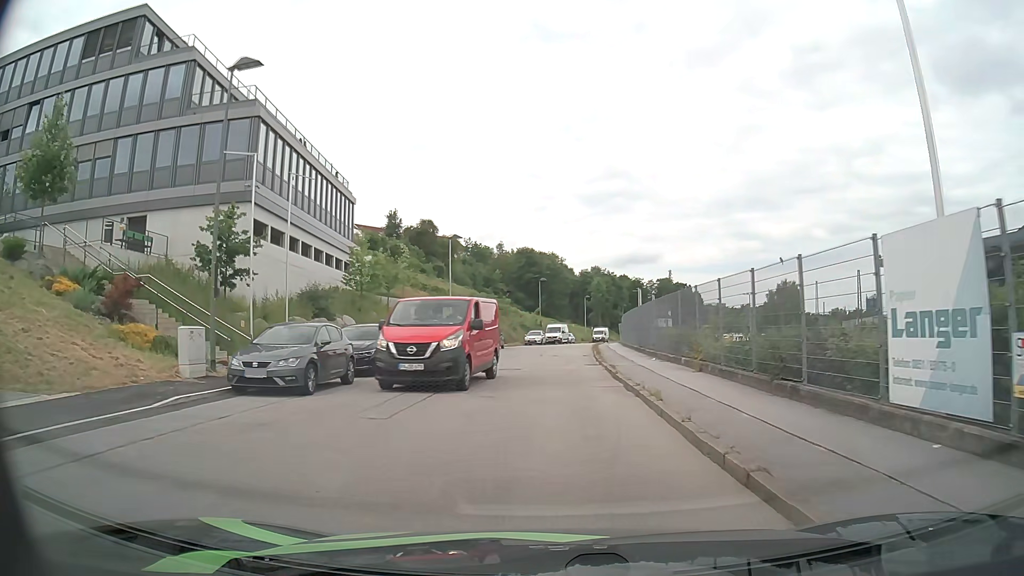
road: residential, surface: asphalt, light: Day
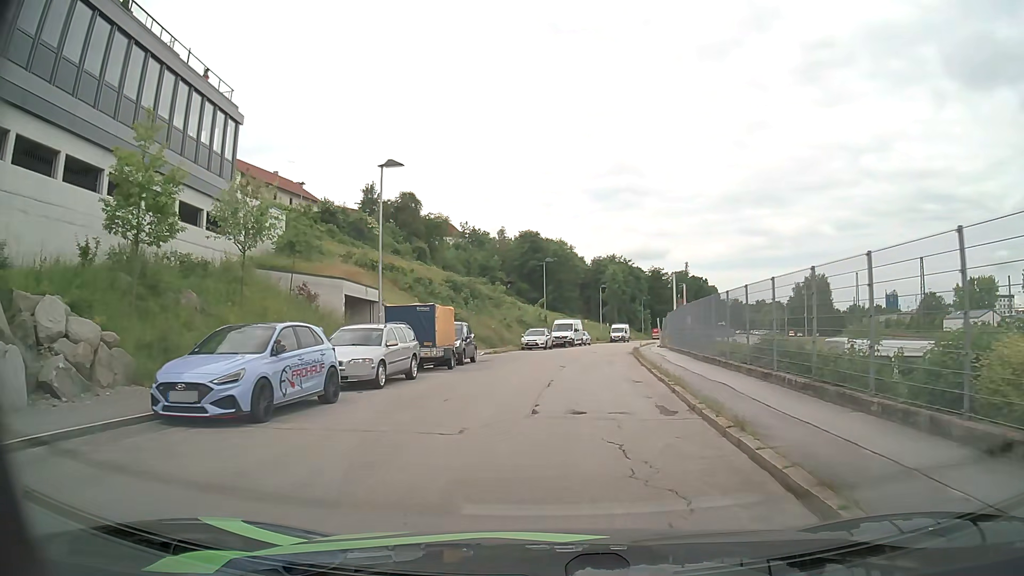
(+0.1, +21.5) m; 0°
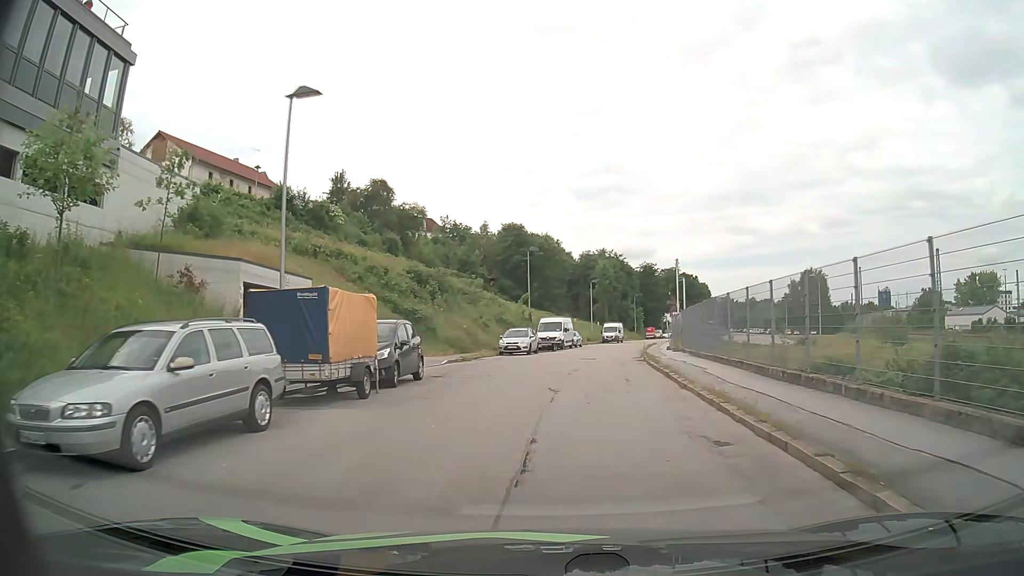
(0.0, +9.1) m; +1°
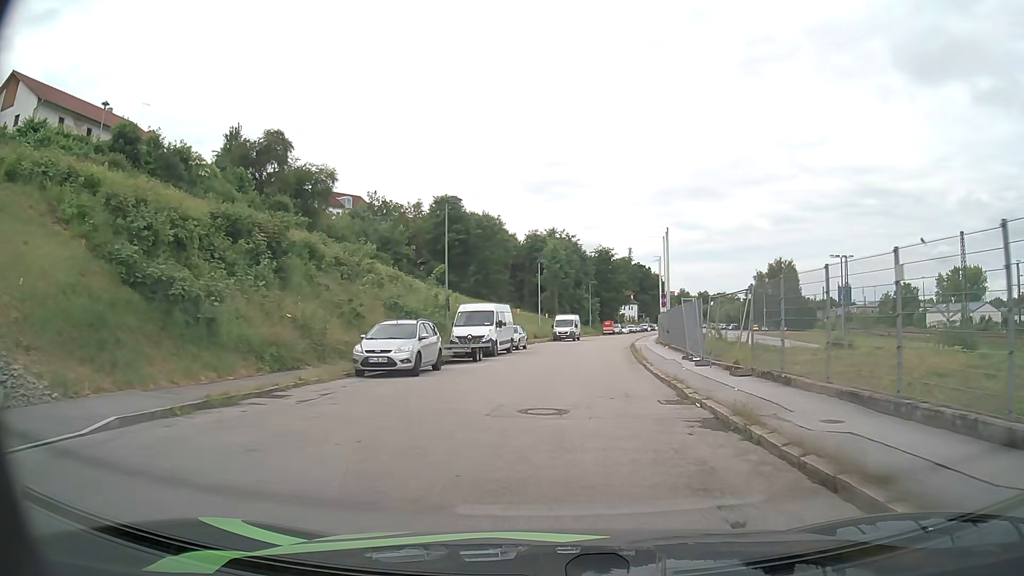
(+0.7, +19.9) m; +4°
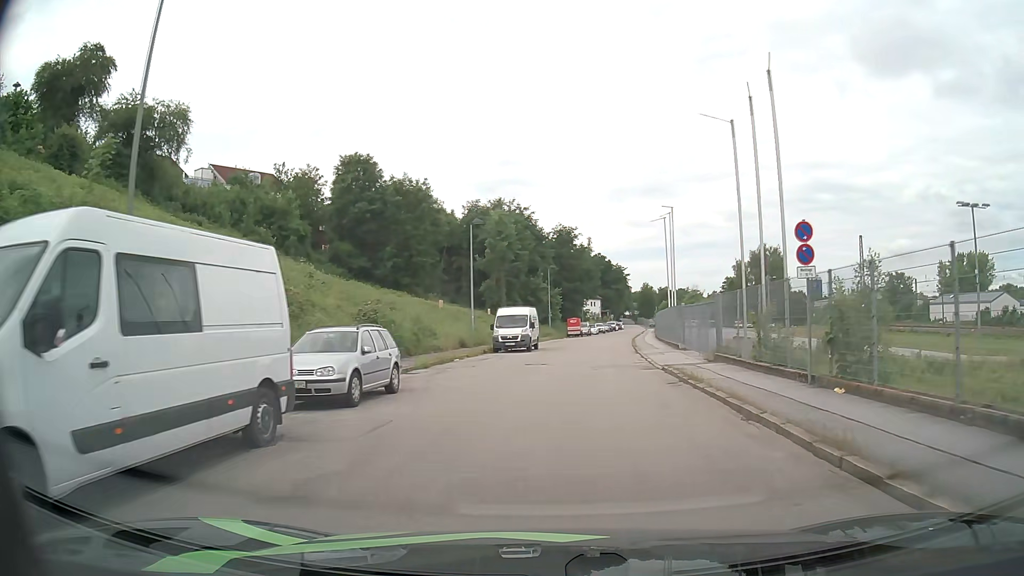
(+0.8, +26.6) m; +4°
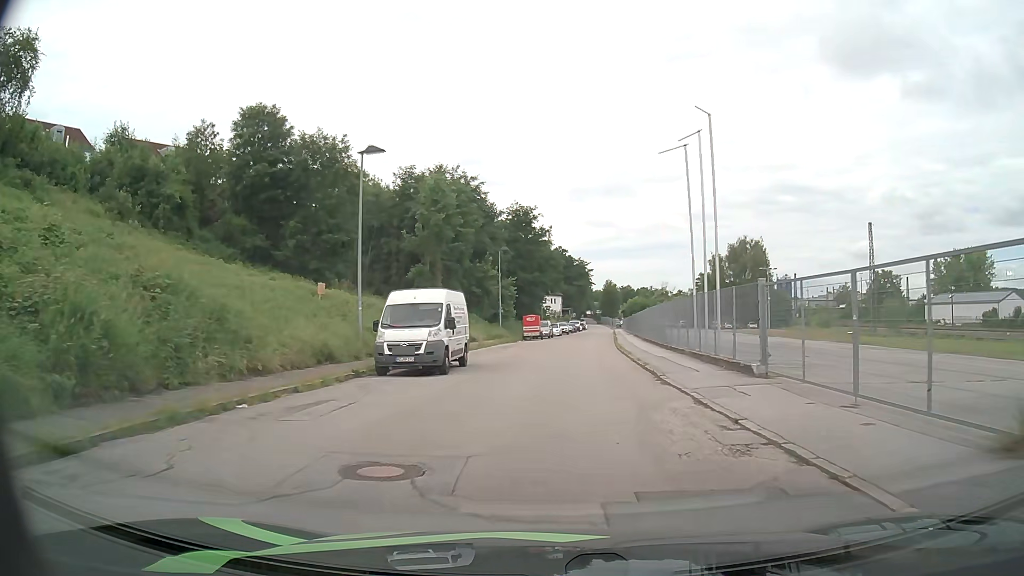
(+0.6, +17.8) m; +4°
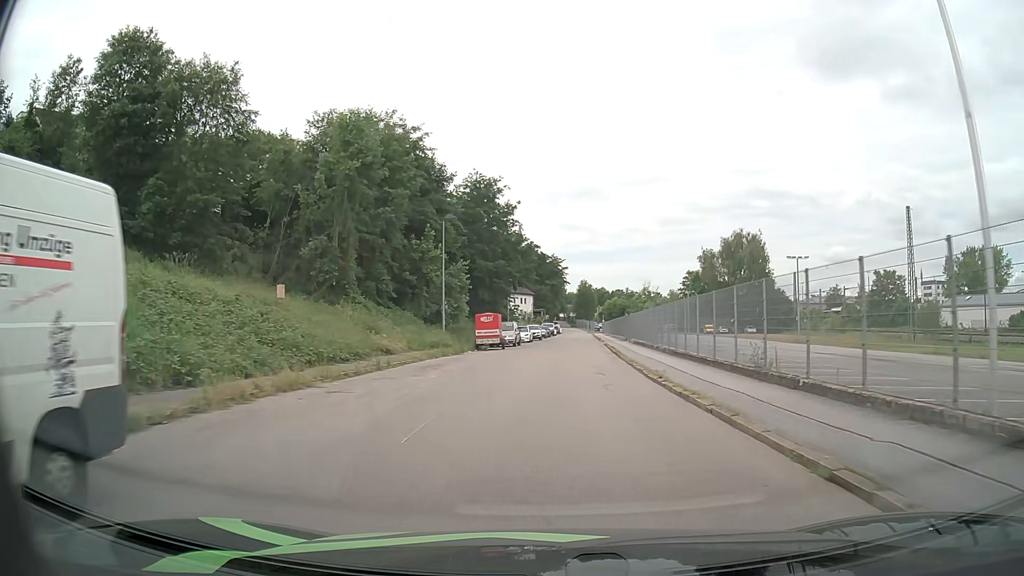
(+0.3, +18.7) m; +2°
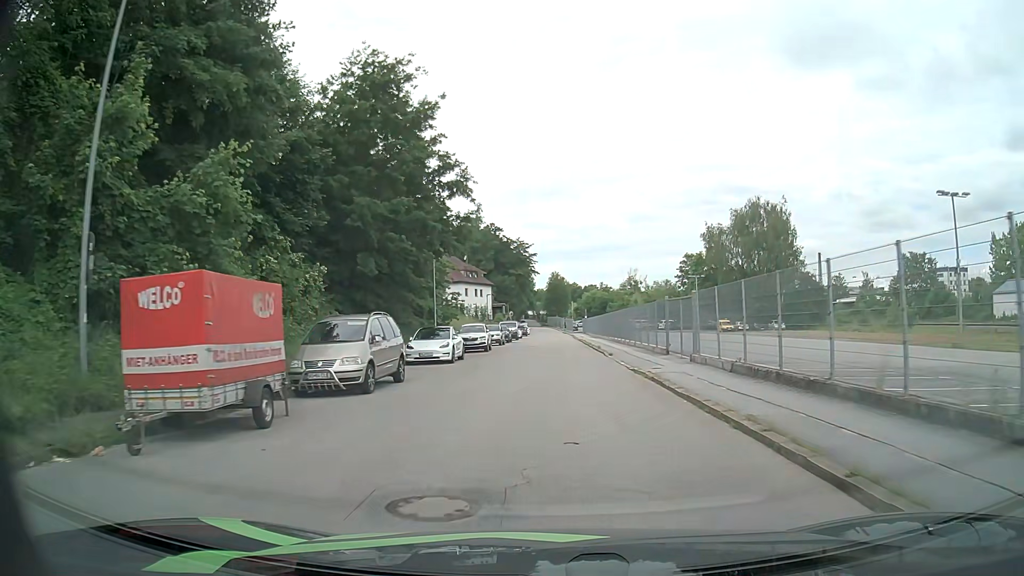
(+0.8, +31.8) m; +3°
(0, +10) (0, +20) (0, +30) (0, +40) (0, +50) (0, +60) (0, +70) (0, +80) (0, +90) (0, +100) m
